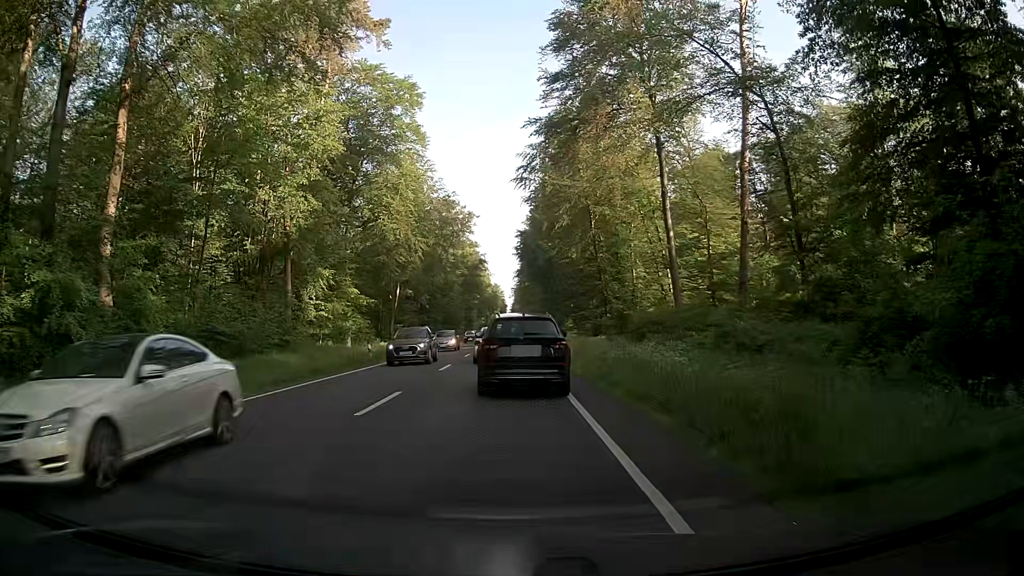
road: primary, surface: asphalt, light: Day
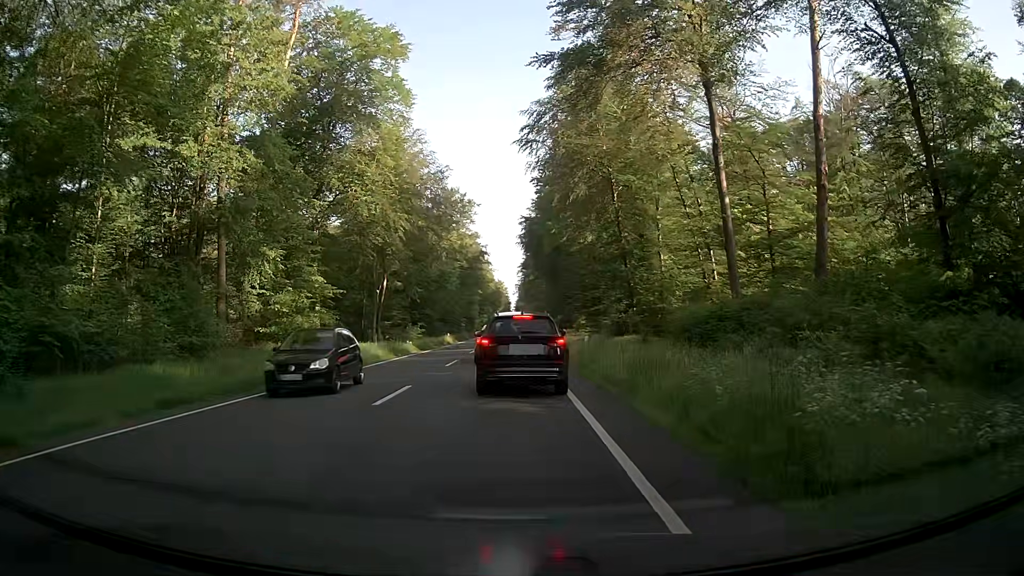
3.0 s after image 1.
(+0.1, +10.8) m; 0°
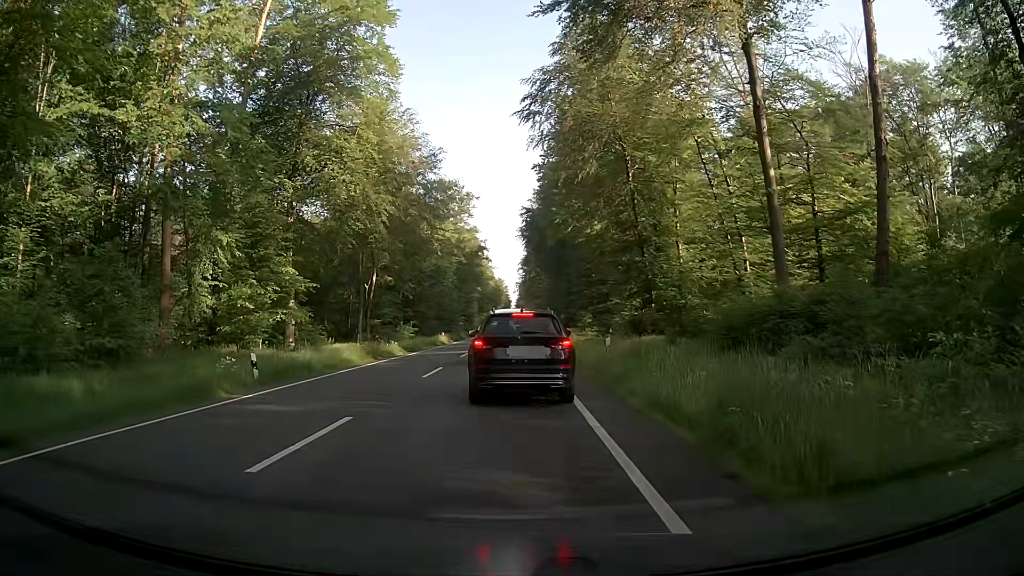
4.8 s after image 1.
(+0.1, +5.7) m; +2°
